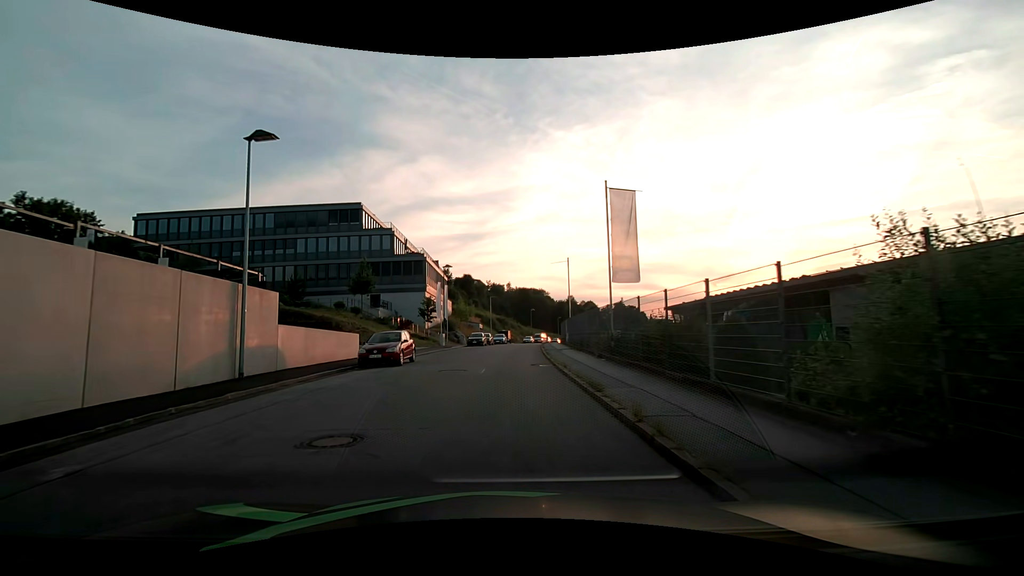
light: Day
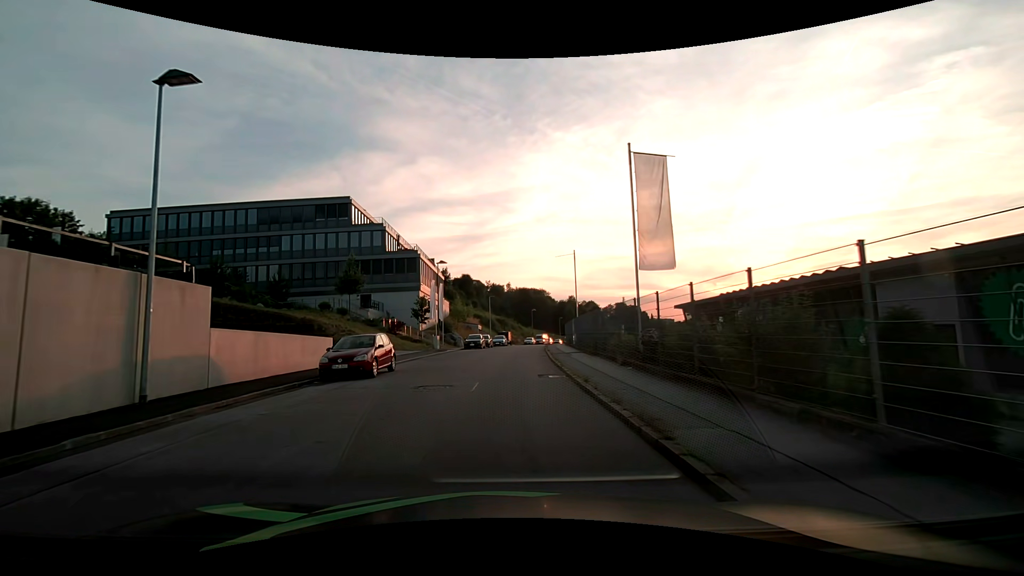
(0.0, +4.2) m; 0°
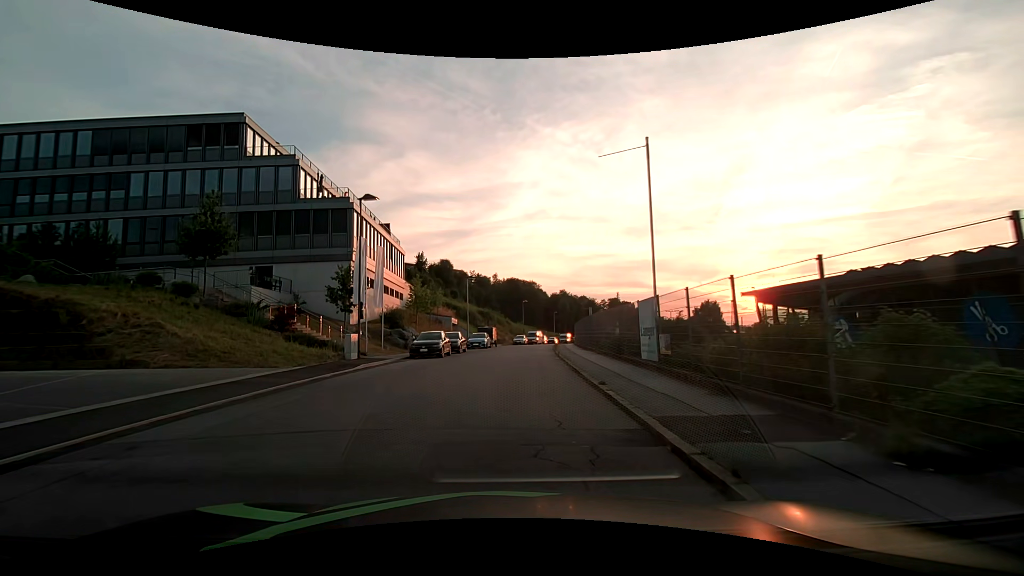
(+0.1, +22.0) m; +2°
(0, +10) (0, +20) (+1, +30) (+1, +40) (+2, +50) (+3, +60) (+5, +70) (+7, +80) (+8, +89) (+11, +99) m
